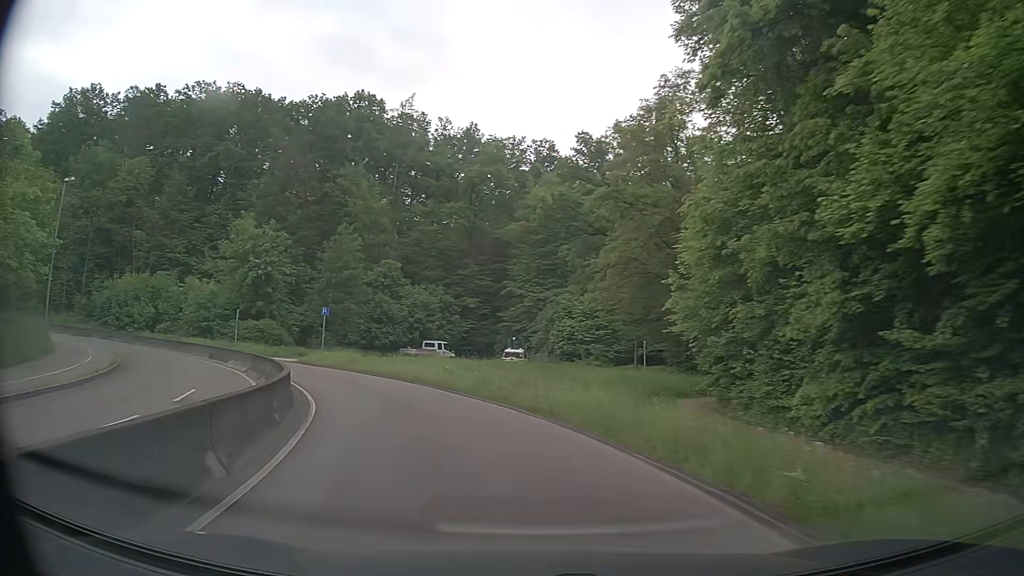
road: secondary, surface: asphalt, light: Day
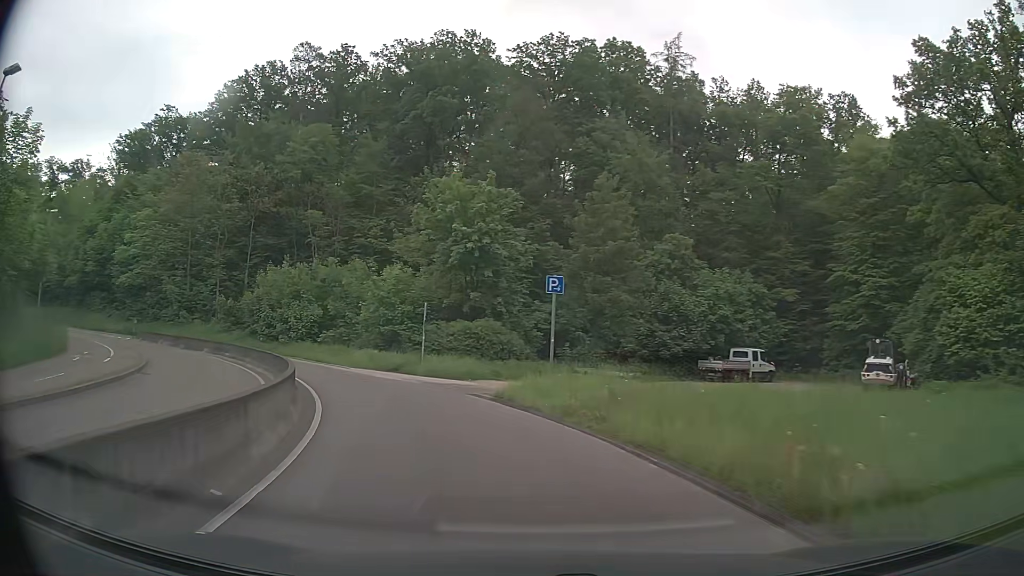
(-4.4, +19.8) m; -24°
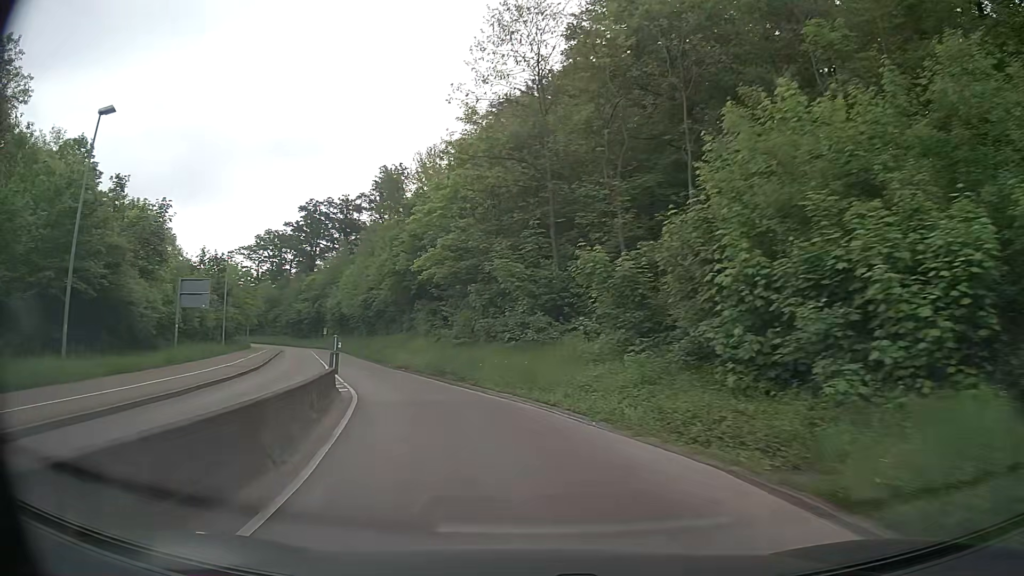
(-12.0, +31.8) m; -42°
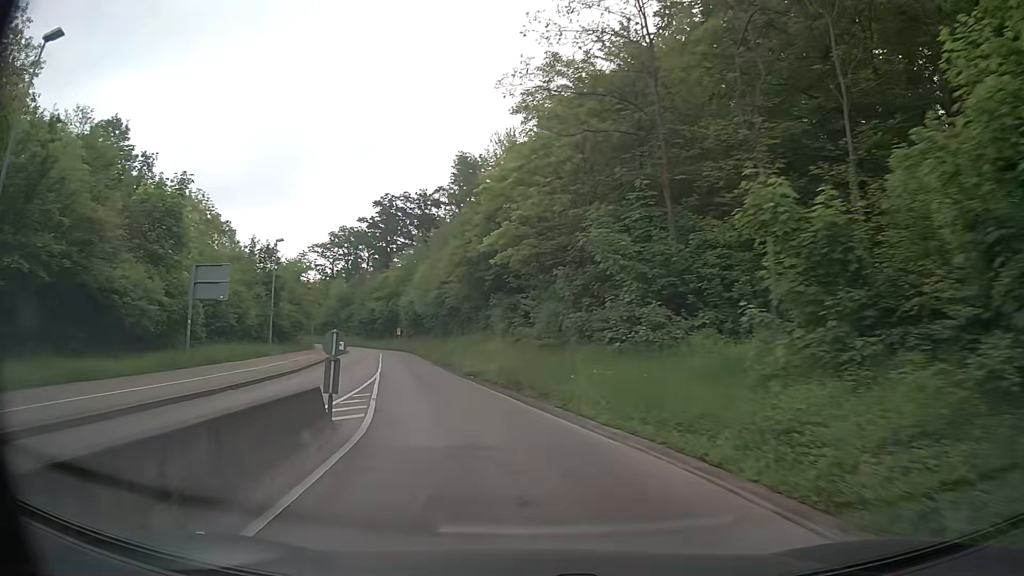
(-0.5, +7.0) m; -7°
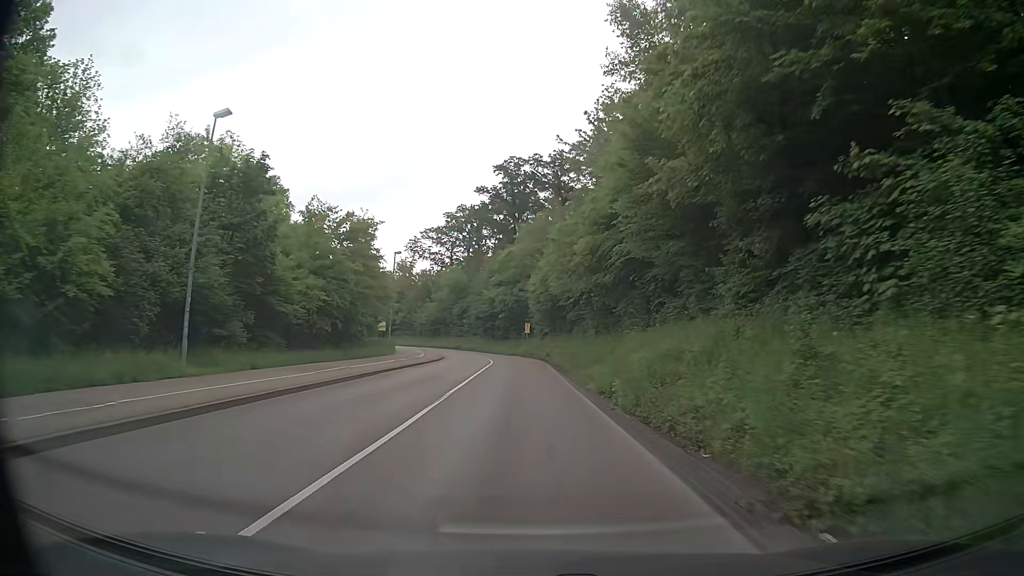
(-4.5, +29.0) m; -13°
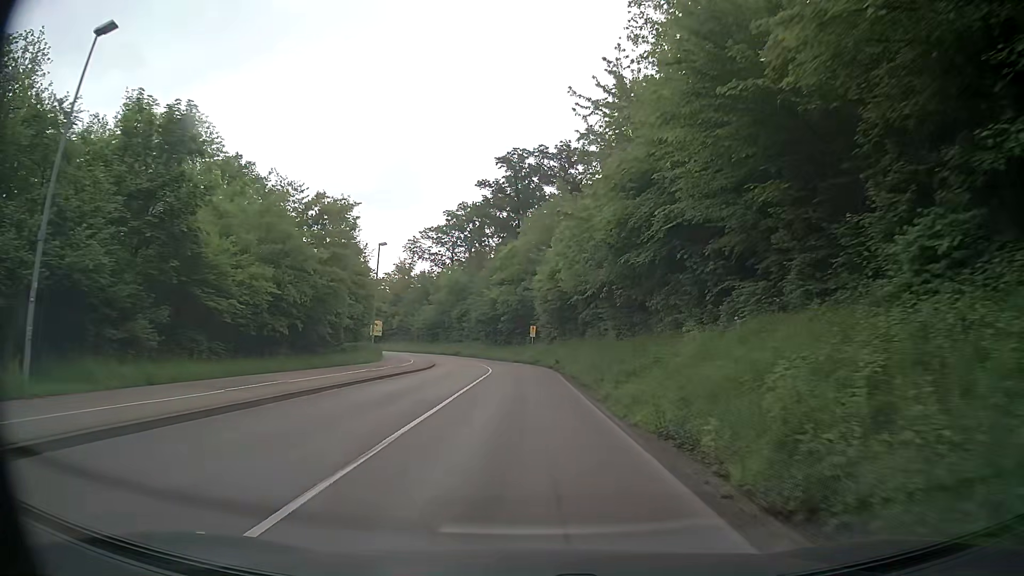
(+0.1, +7.6) m; 0°
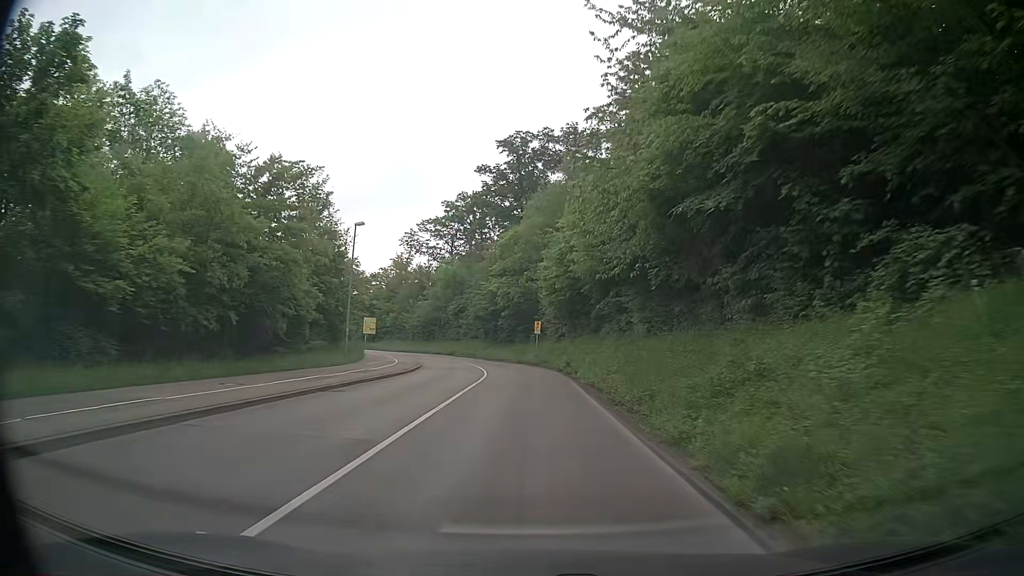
(0.0, +7.6) m; 0°
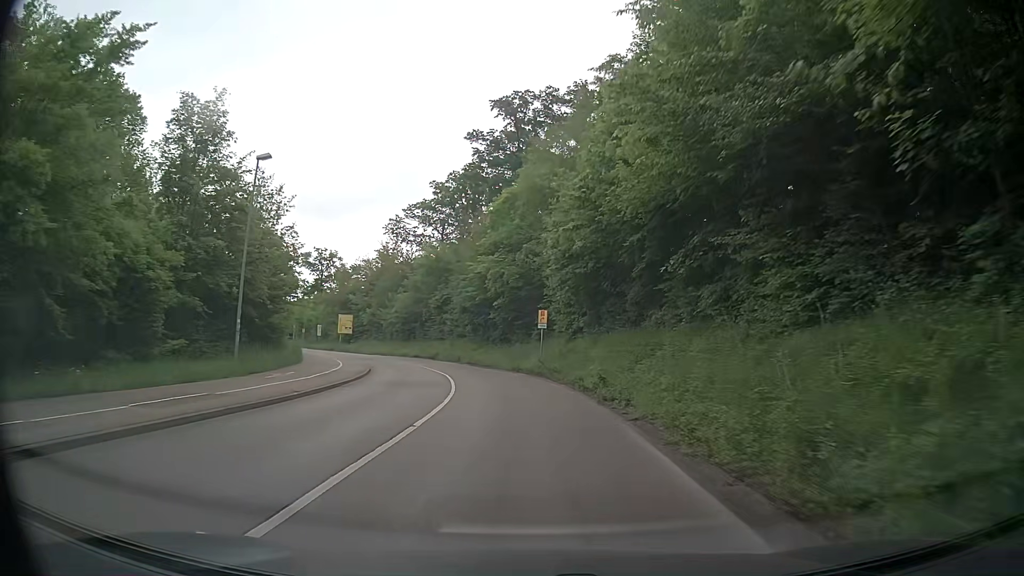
(0.0, +15.2) m; +1°
(0, +10) (-1, +20) (-2, +30) (-4, +40) (-8, +49) (-12, +58) (-17, +67) (-23, +75) (-28, +83) (-34, +92) m
